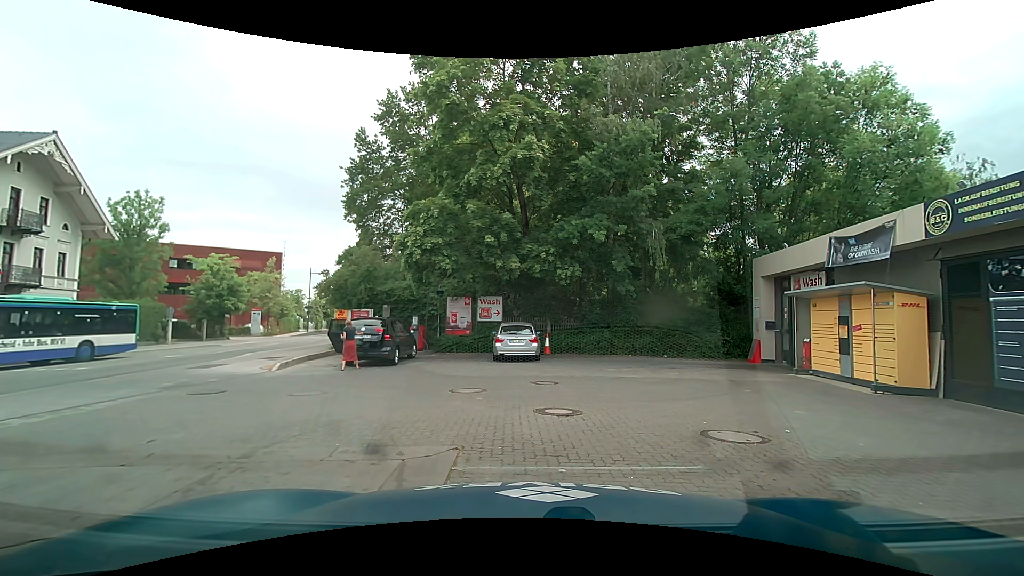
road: secondary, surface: asphalt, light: Day
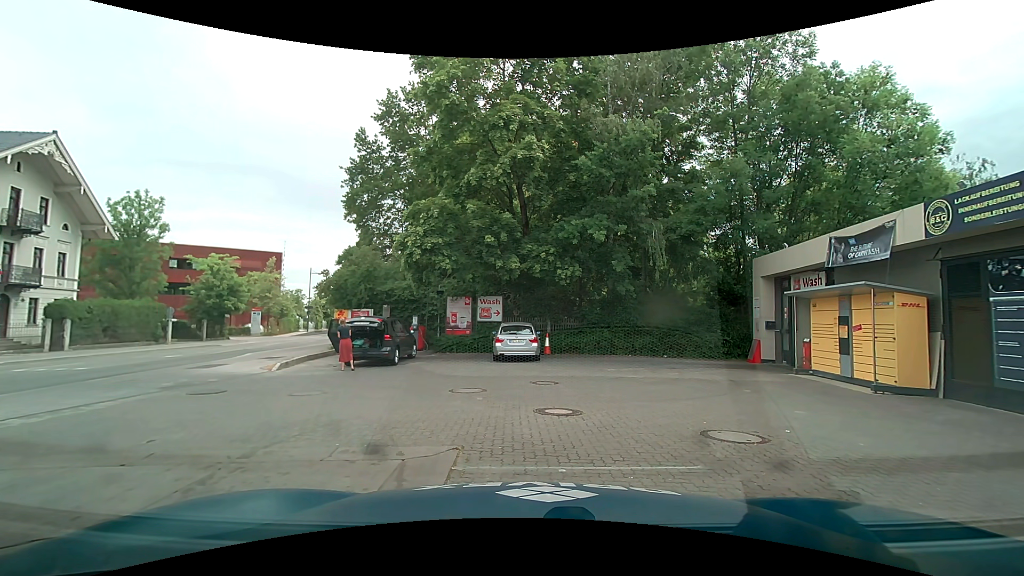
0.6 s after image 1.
(0.0, 0.0) m; 0°
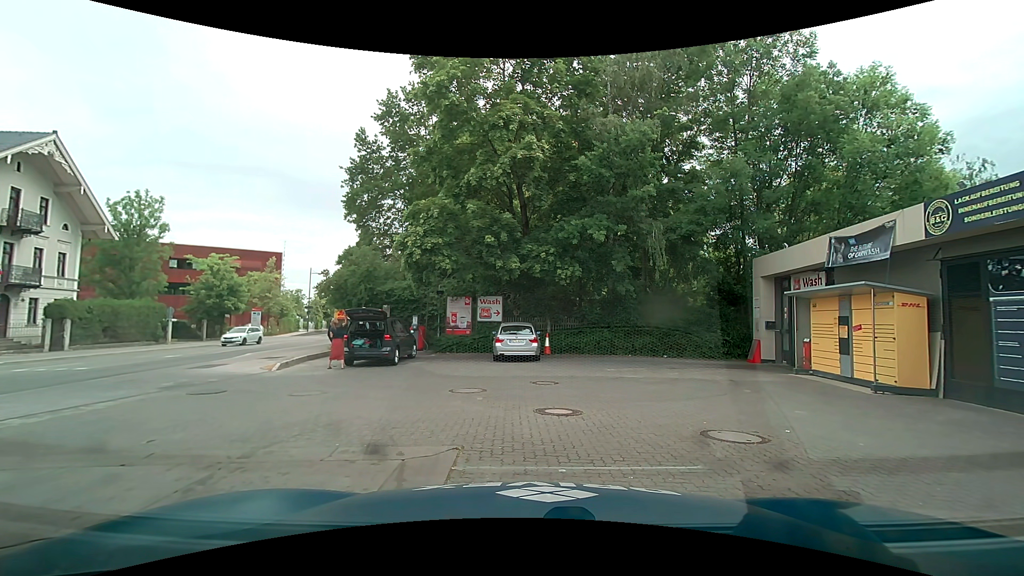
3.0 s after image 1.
(0.0, 0.0) m; 0°
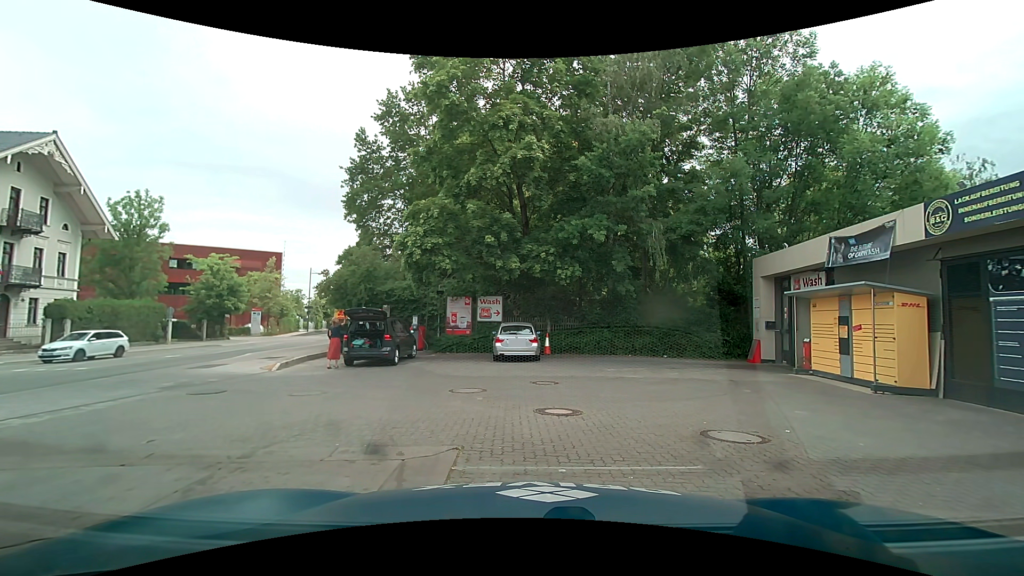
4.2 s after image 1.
(0.0, 0.0) m; 0°
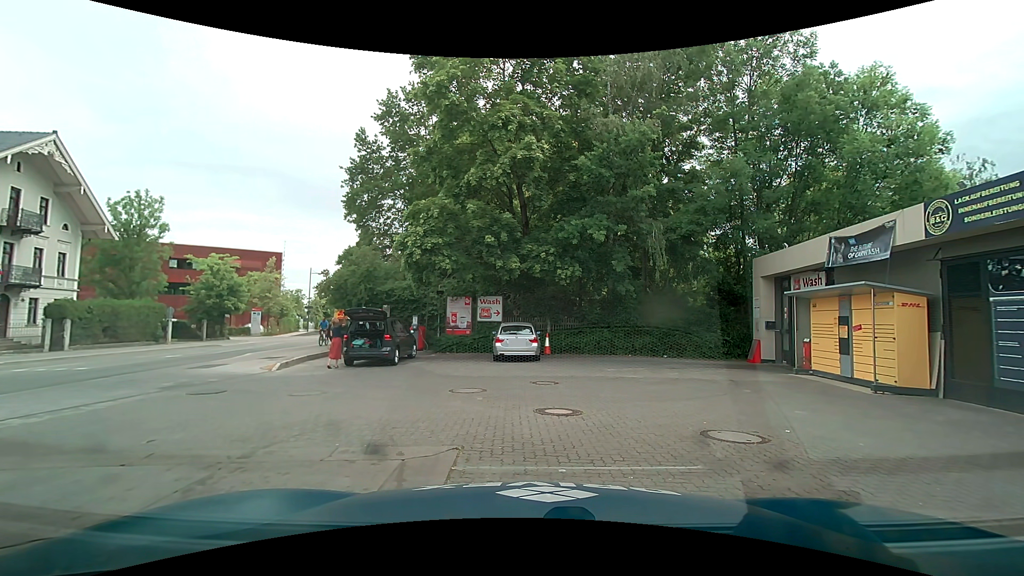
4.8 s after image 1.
(0.0, 0.0) m; 0°
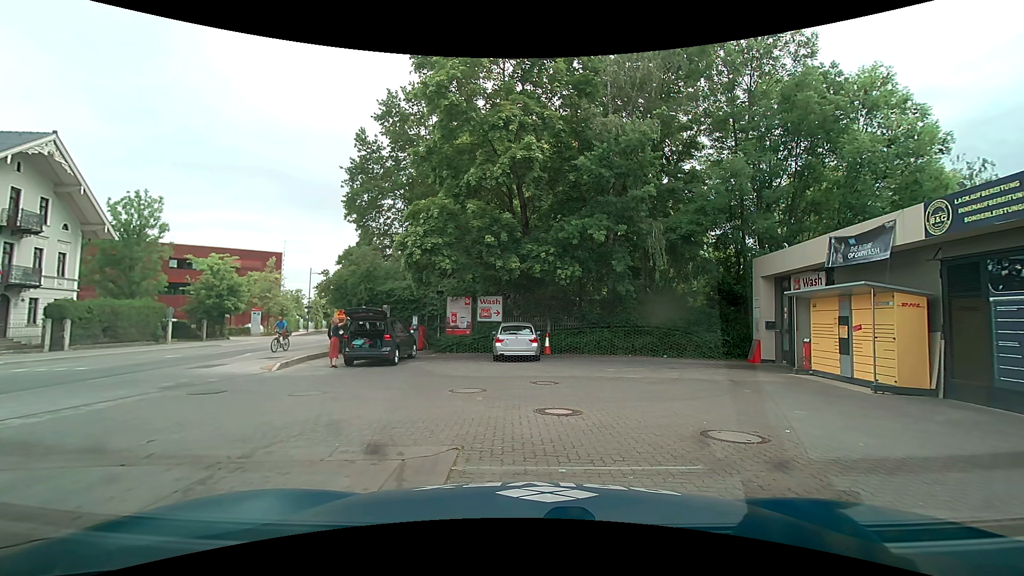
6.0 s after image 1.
(0.0, 0.0) m; 0°
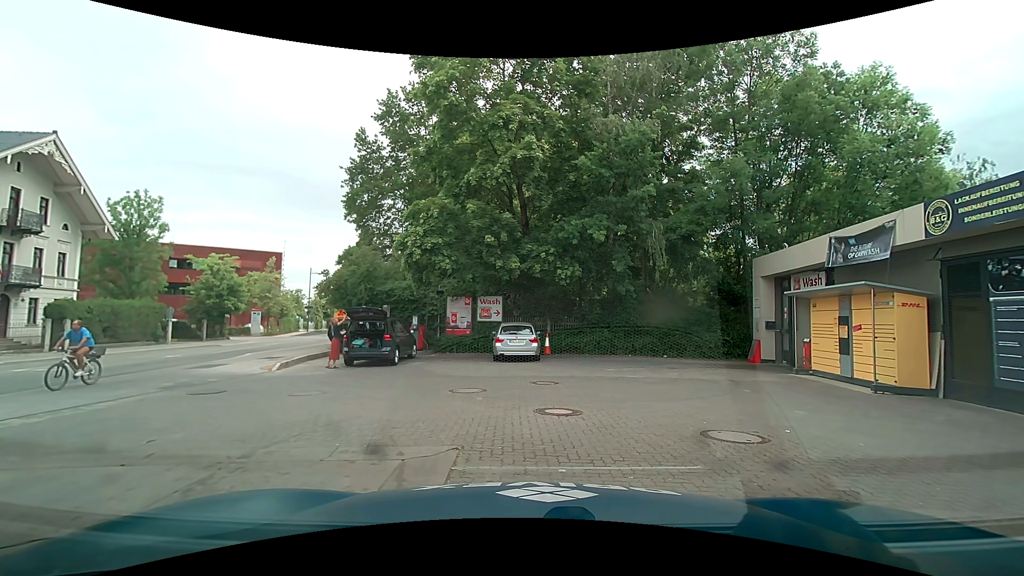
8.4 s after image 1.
(0.0, 0.0) m; 0°
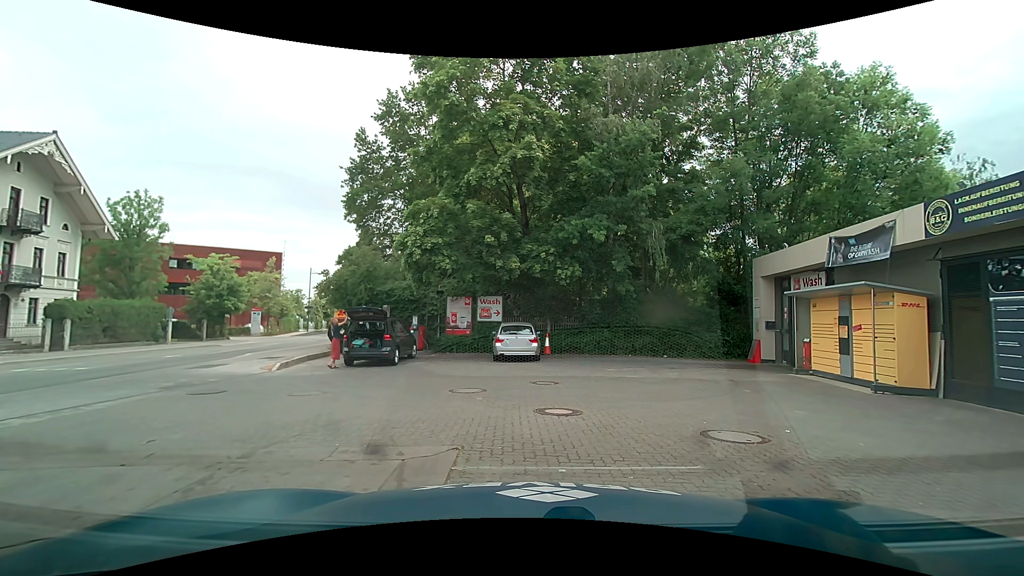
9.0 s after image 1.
(0.0, 0.0) m; 0°
